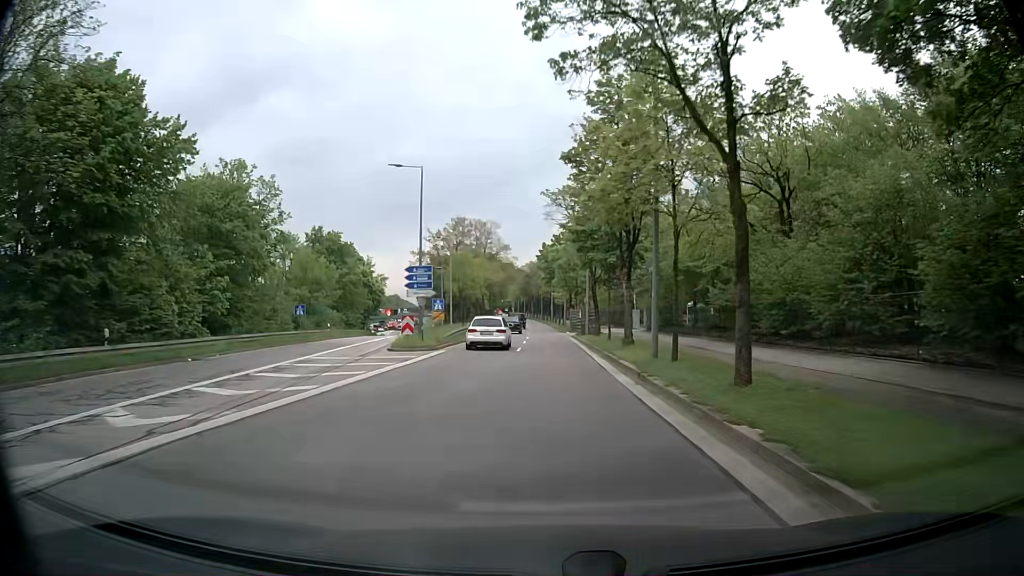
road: secondary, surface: asphalt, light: Day
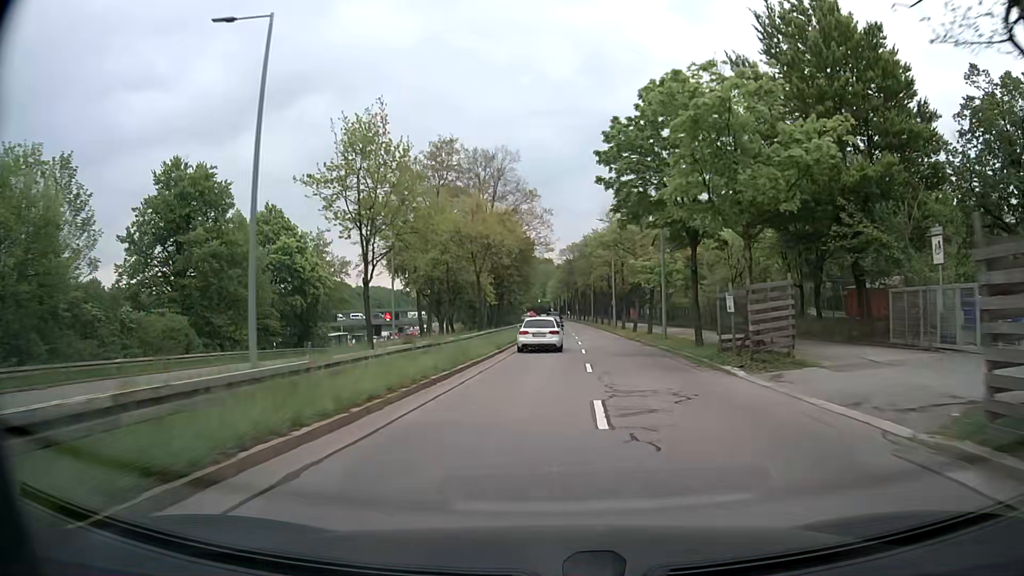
(-1.9, +46.9) m; -4°
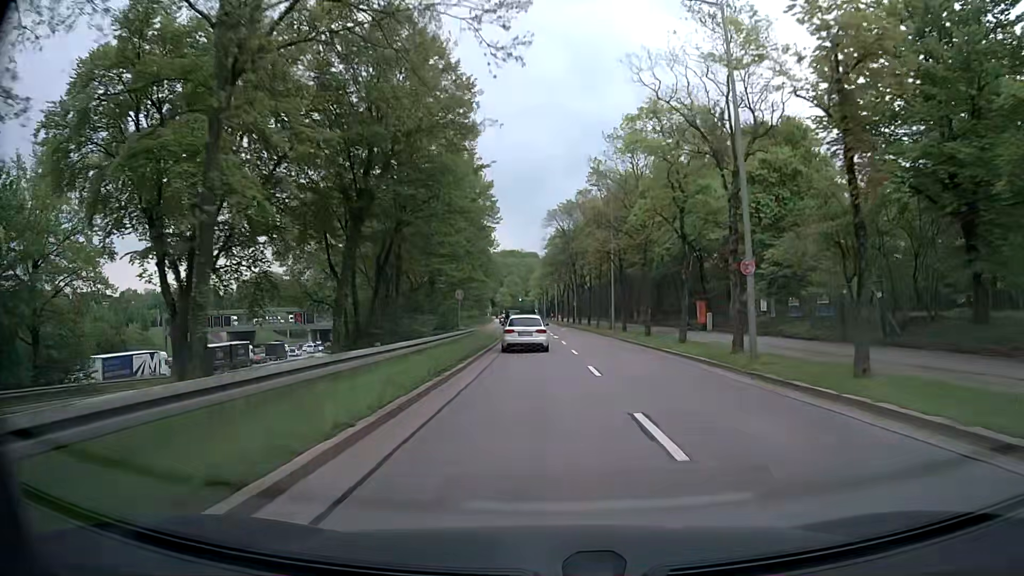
(+0.6, +46.9) m; +1°
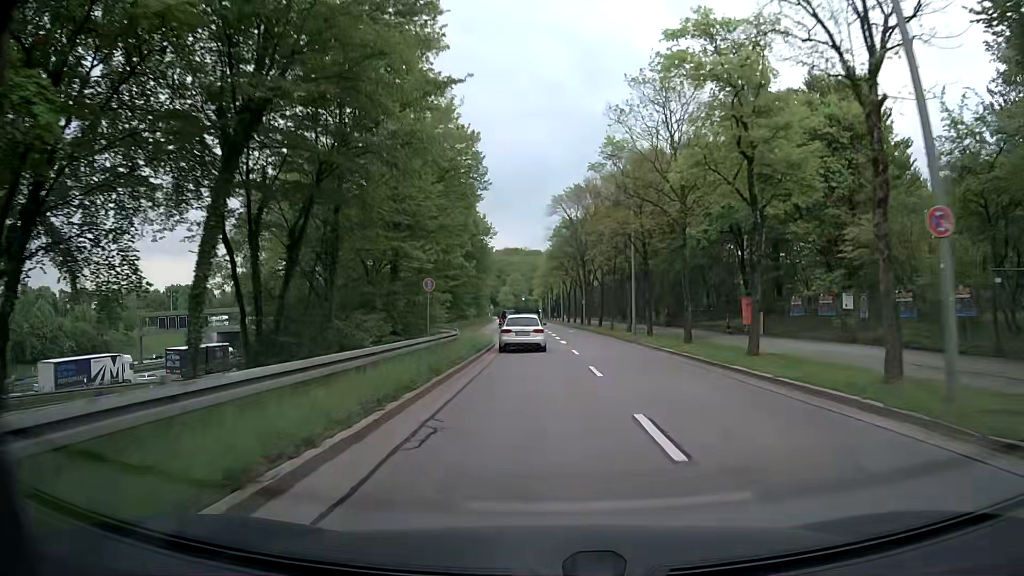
(+0.1, +9.2) m; 0°
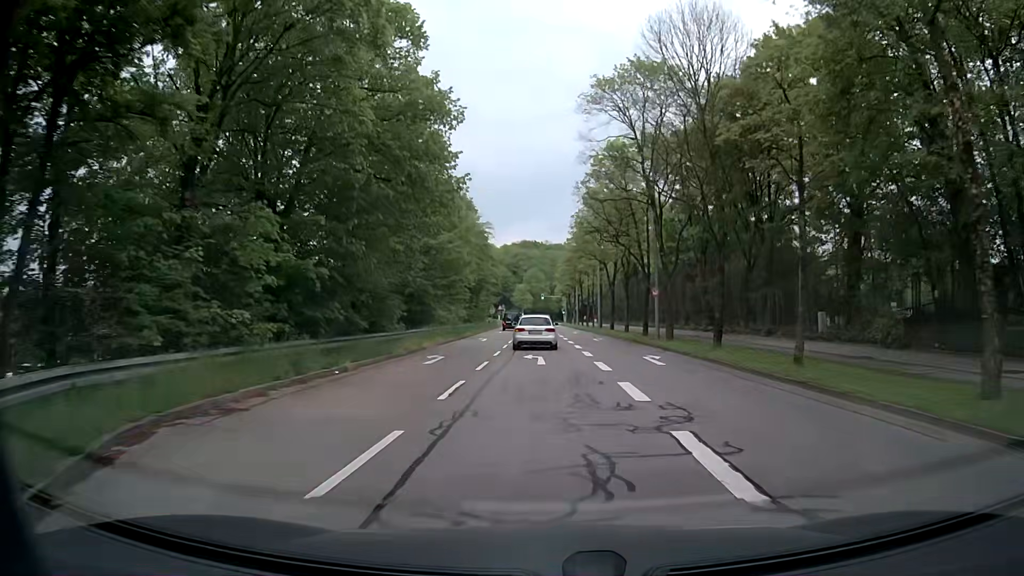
(-0.8, +34.4) m; -3°
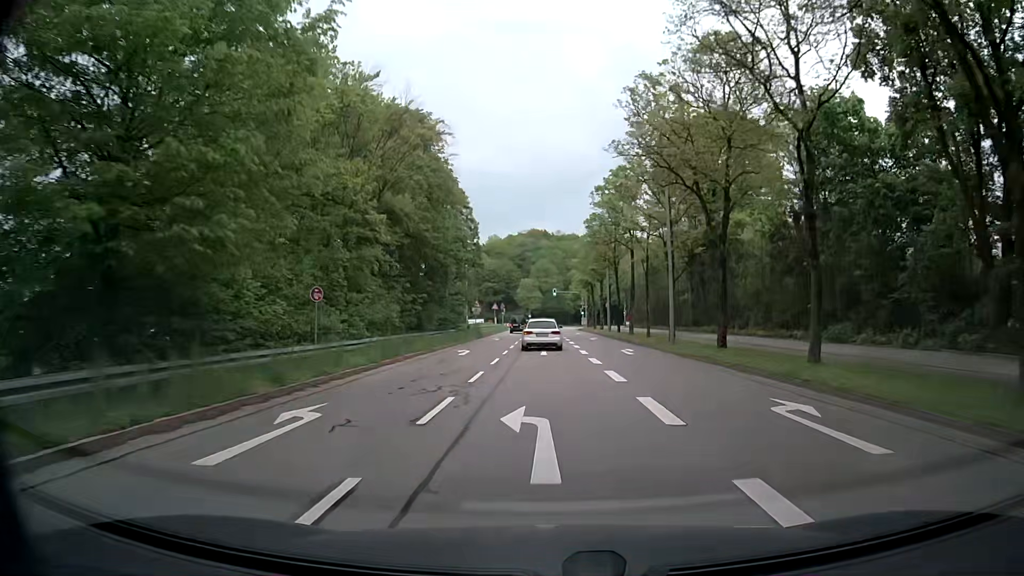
(0.0, +32.9) m; -1°
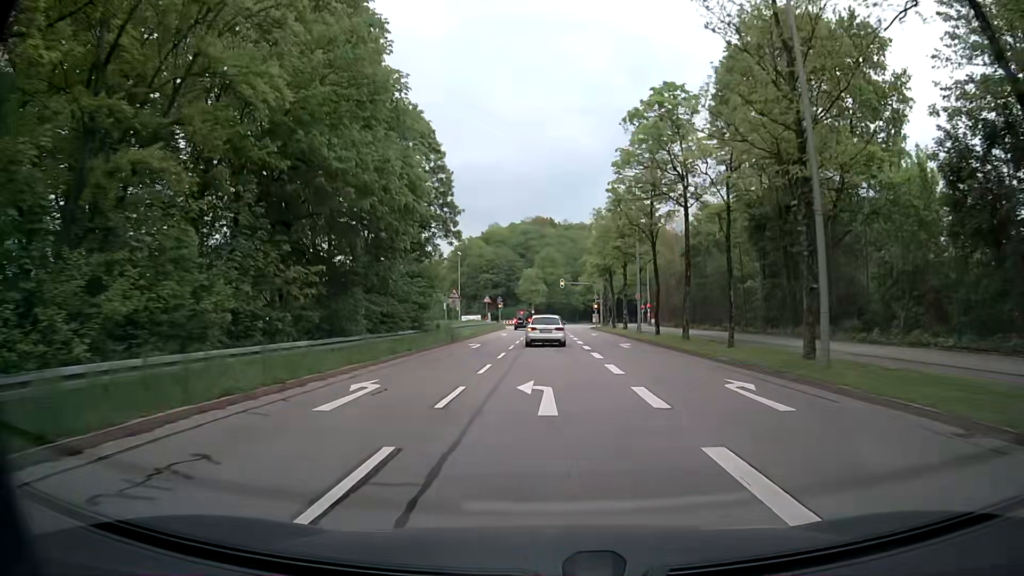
(0.0, +17.1) m; 0°
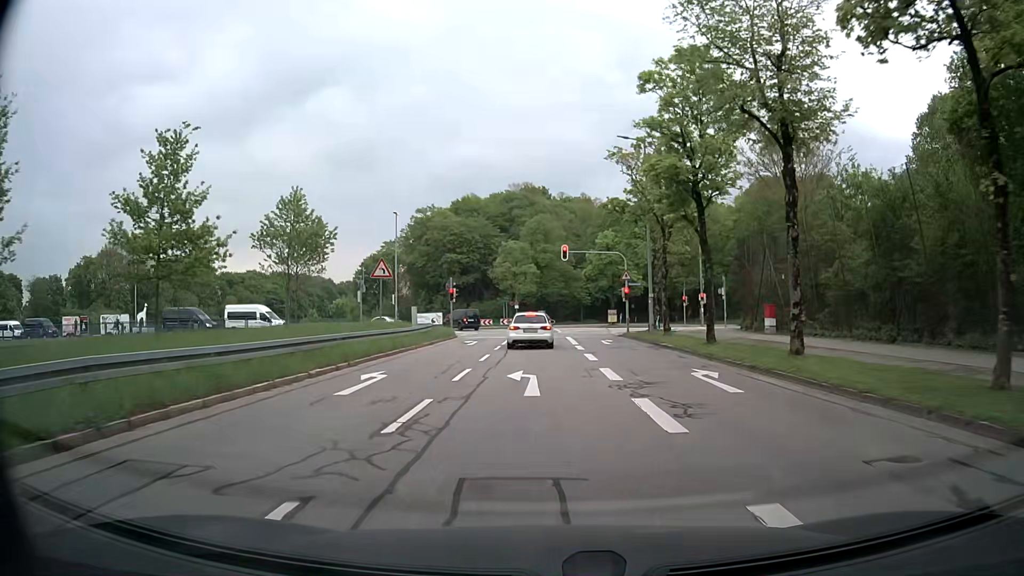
(+0.2, +38.4) m; +1°
